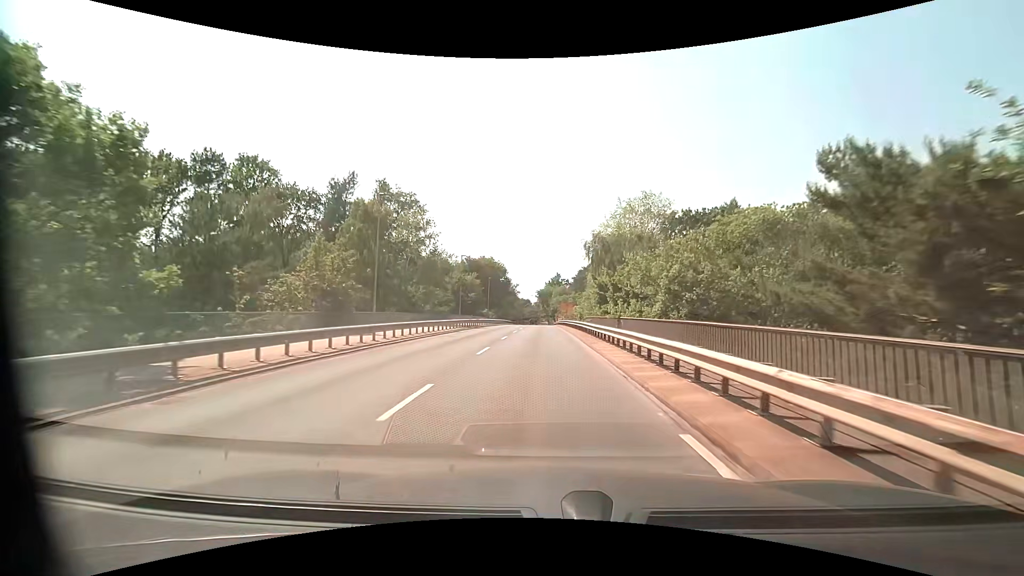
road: unclassified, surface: asphalt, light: Day
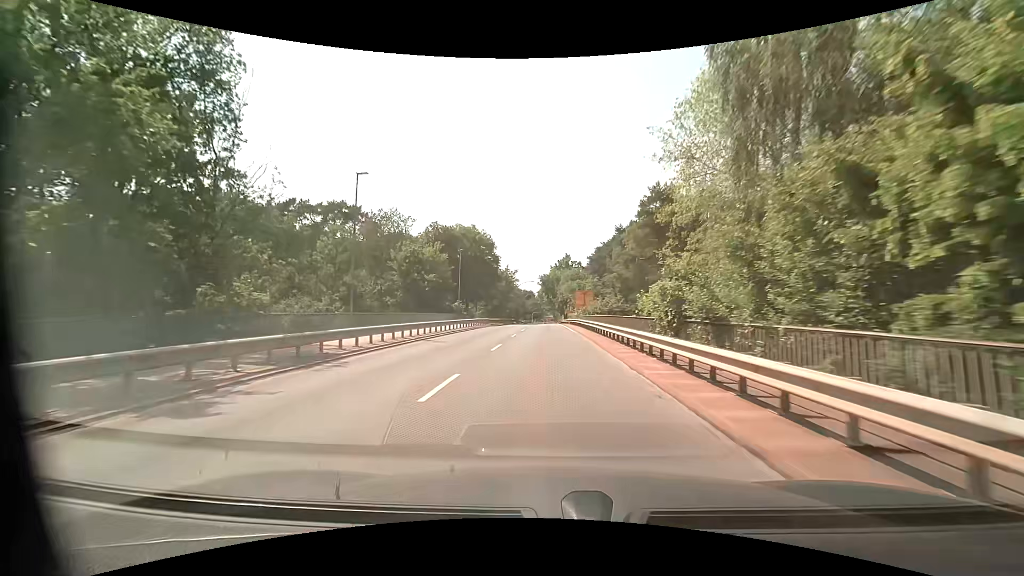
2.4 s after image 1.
(-0.3, +34.9) m; -1°
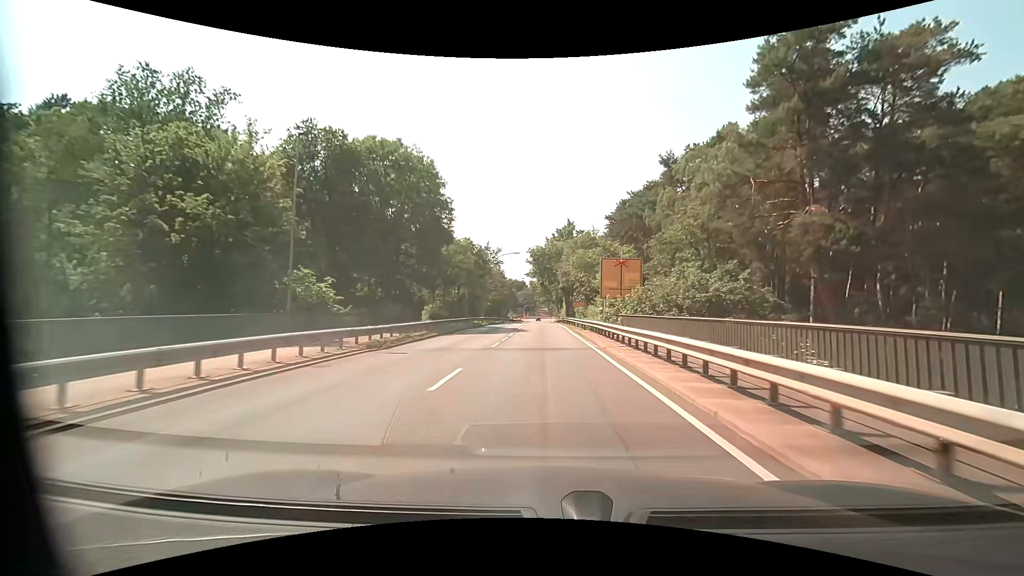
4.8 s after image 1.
(+0.2, +35.9) m; +1°
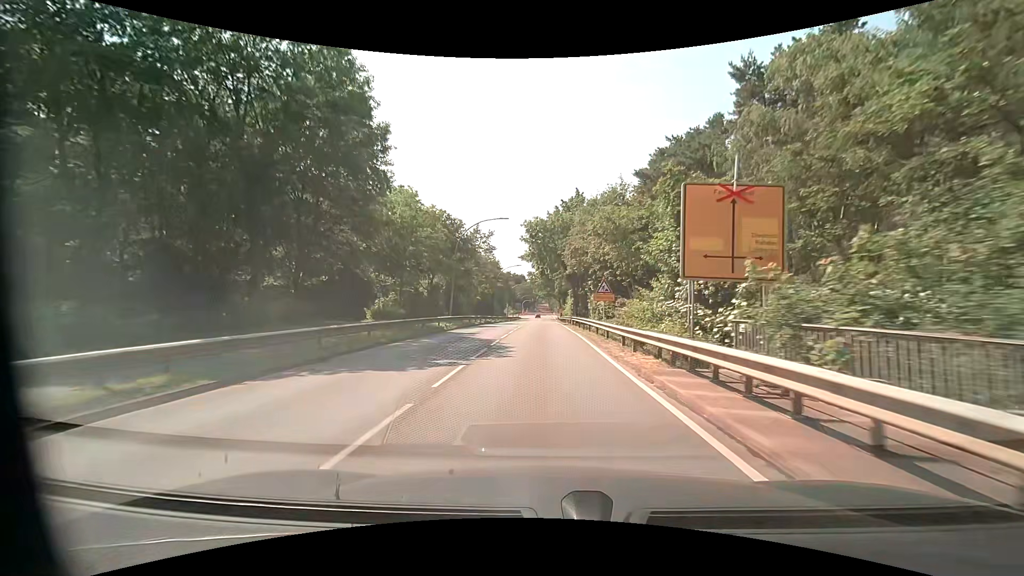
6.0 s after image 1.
(-0.1, +18.1) m; 0°
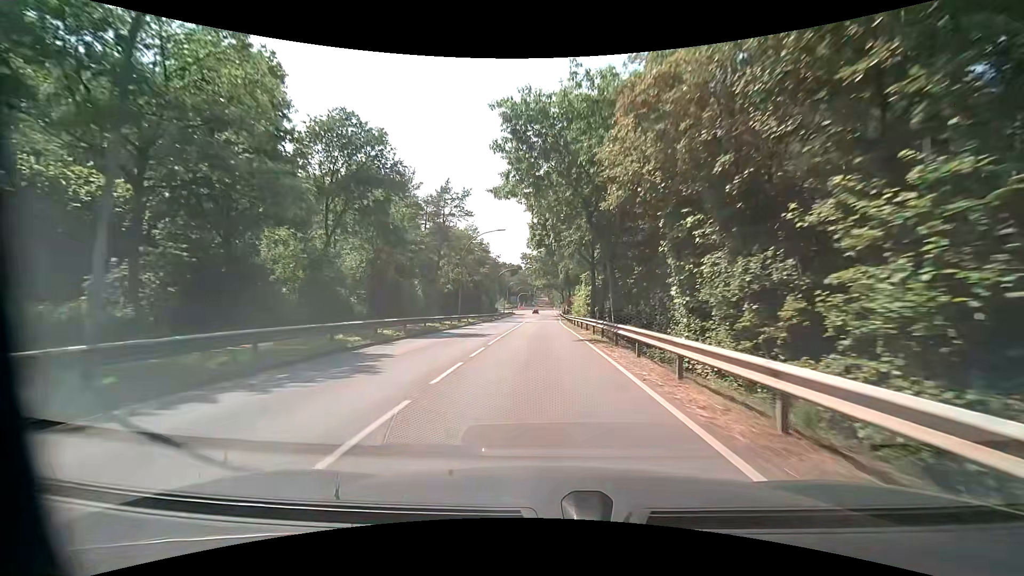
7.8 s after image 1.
(-0.1, +27.2) m; +1°
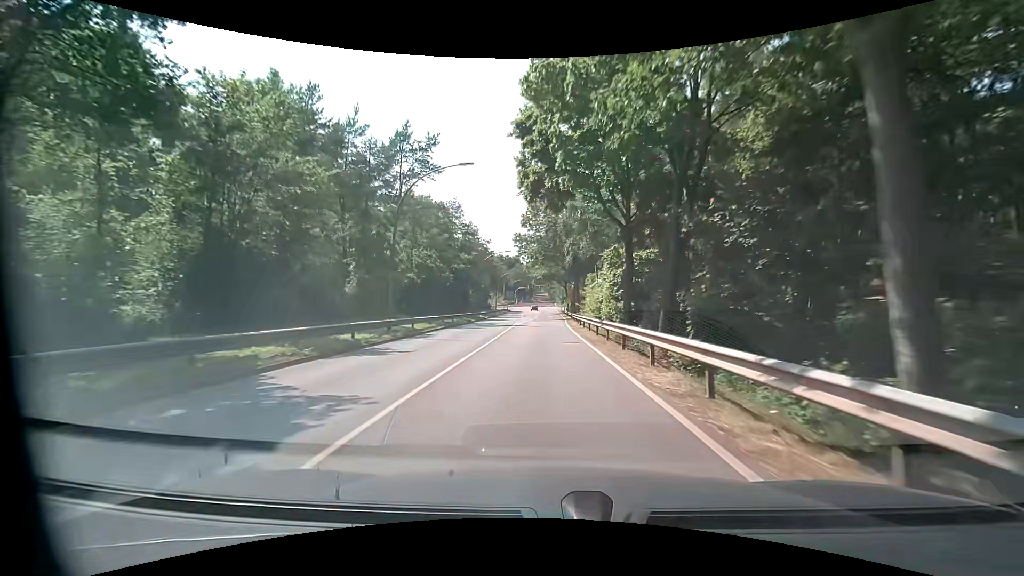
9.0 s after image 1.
(-0.1, +17.8) m; 0°
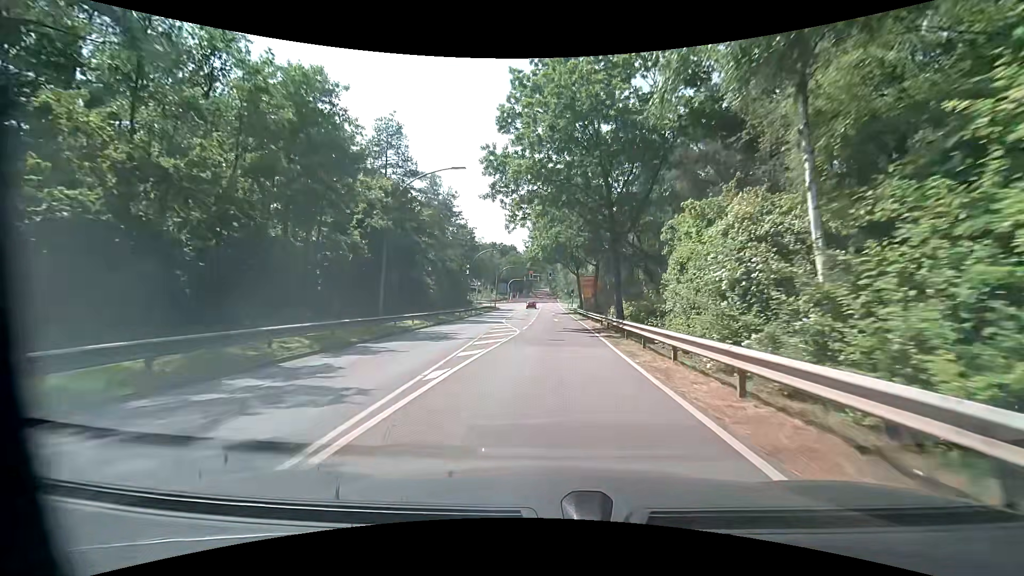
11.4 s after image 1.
(-0.5, +32.3) m; 0°
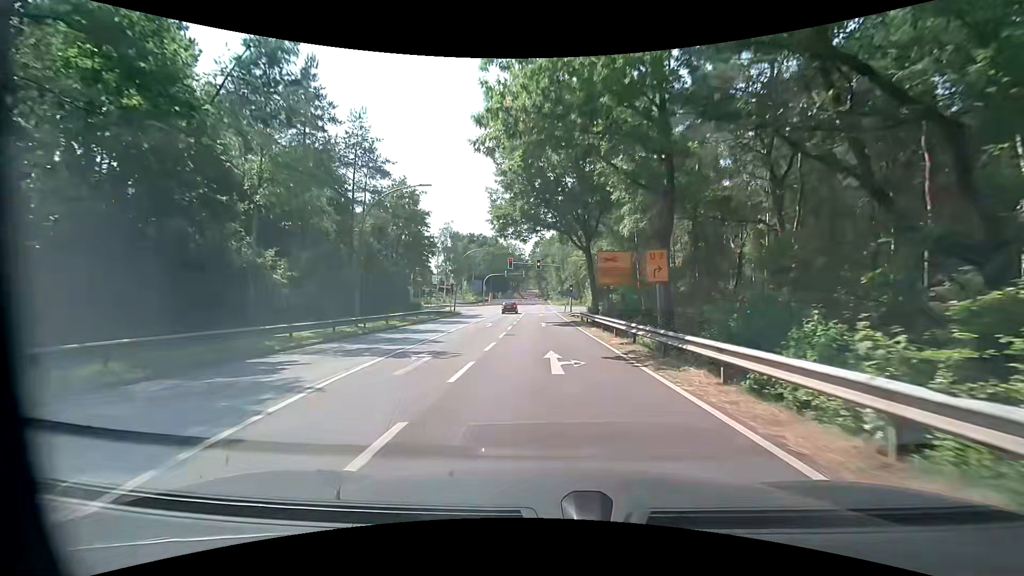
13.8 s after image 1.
(+0.3, +30.8) m; +1°
